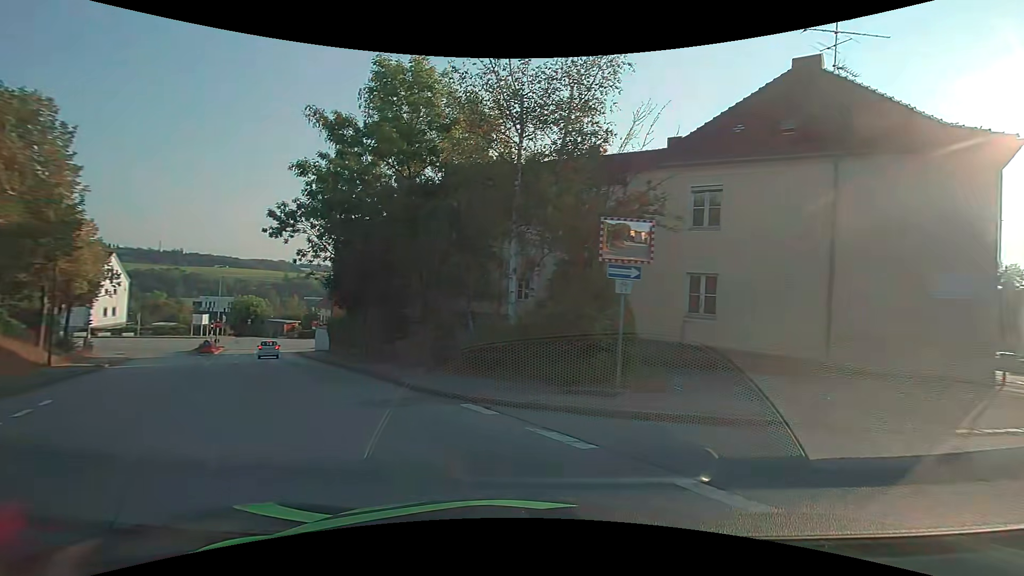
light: Day
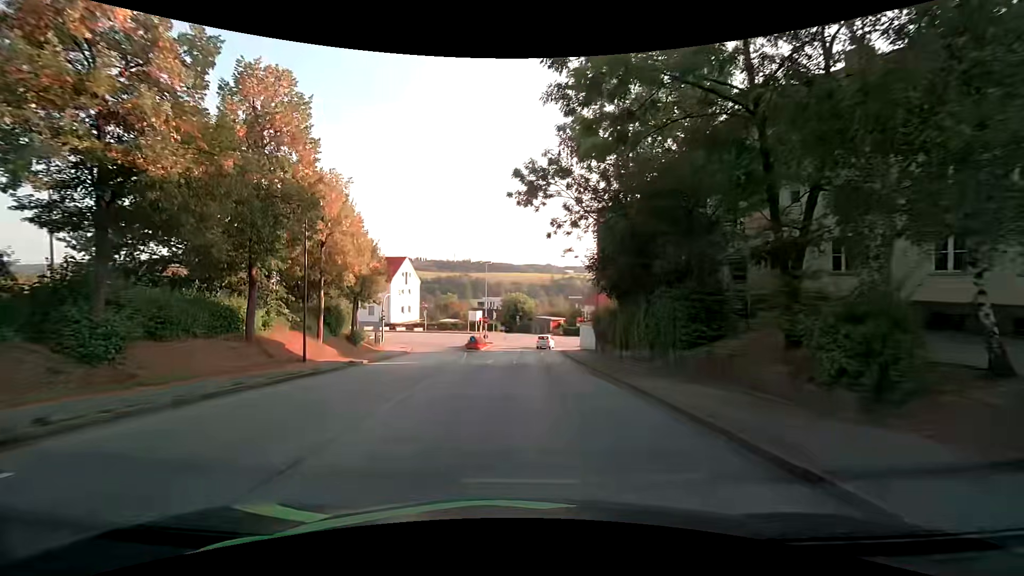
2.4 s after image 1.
(-3.2, +10.1) m; -29°
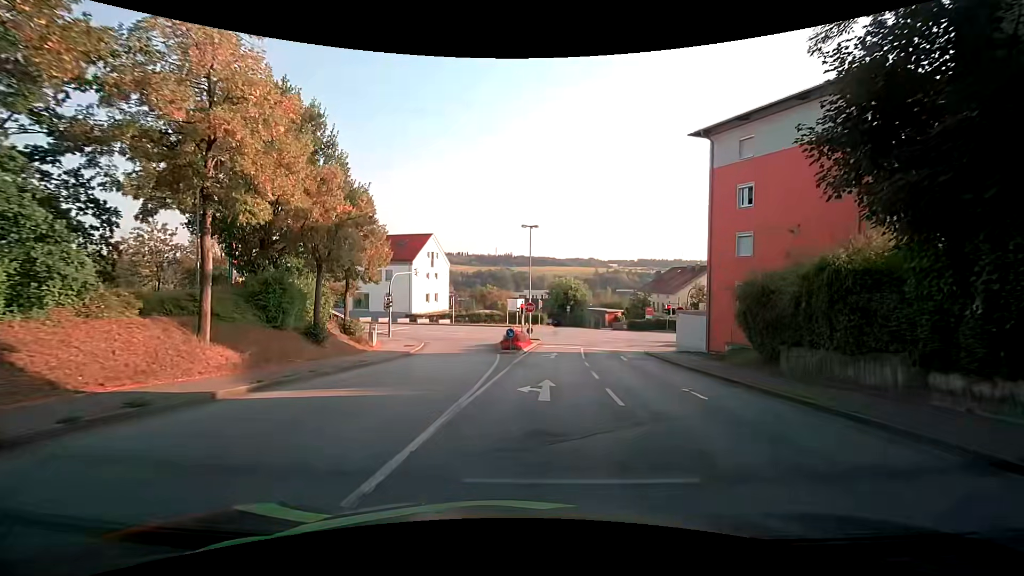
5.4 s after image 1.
(-1.6, +17.6) m; -5°
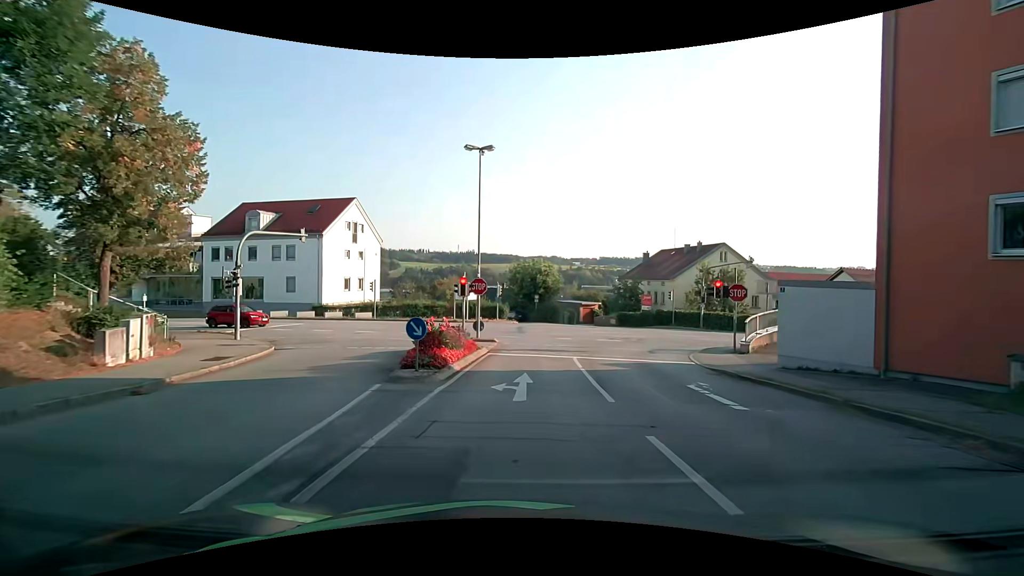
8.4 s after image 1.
(+0.6, +18.1) m; +5°
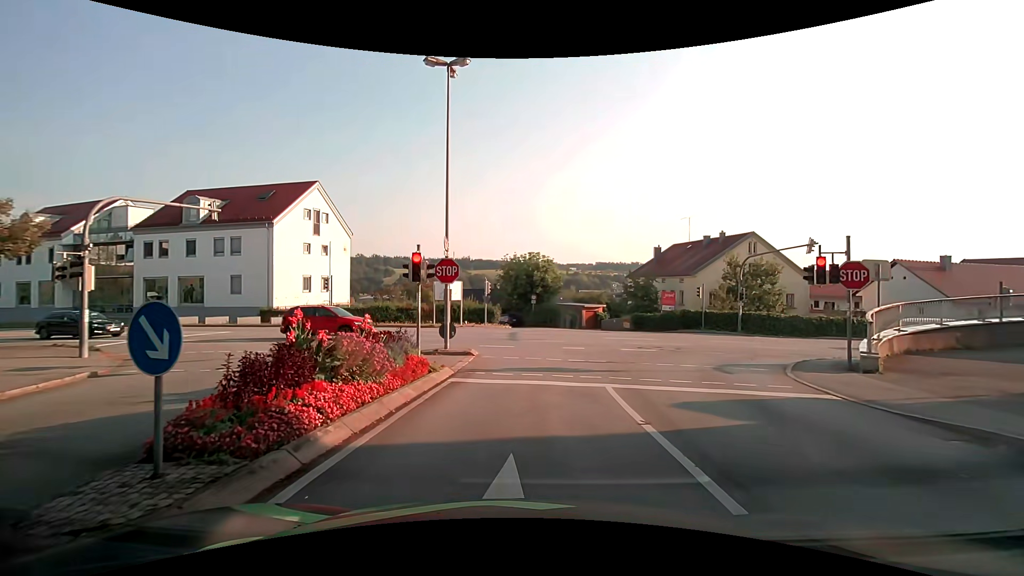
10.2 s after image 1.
(0.0, +8.5) m; 0°
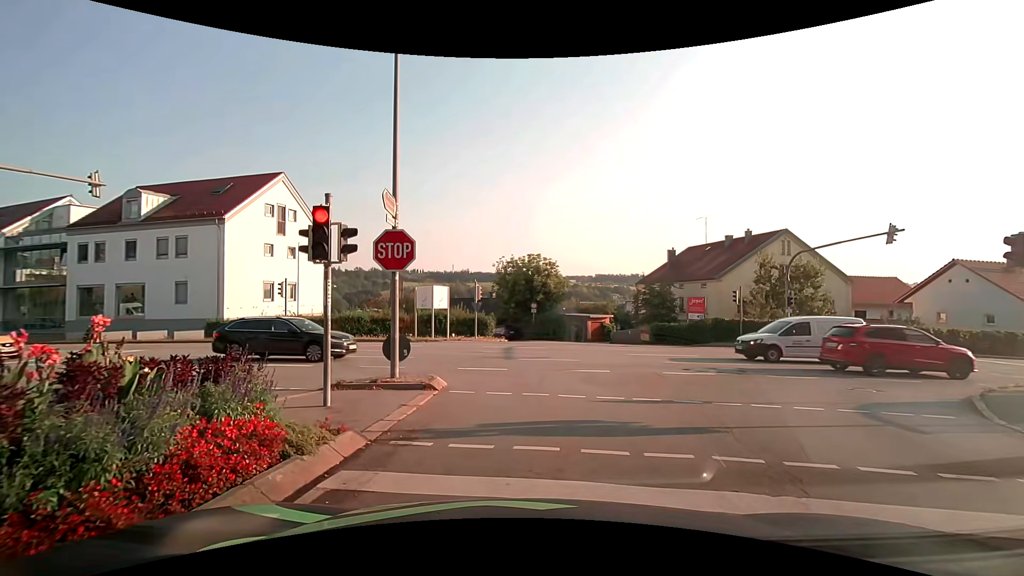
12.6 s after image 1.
(0.0, +6.2) m; +1°
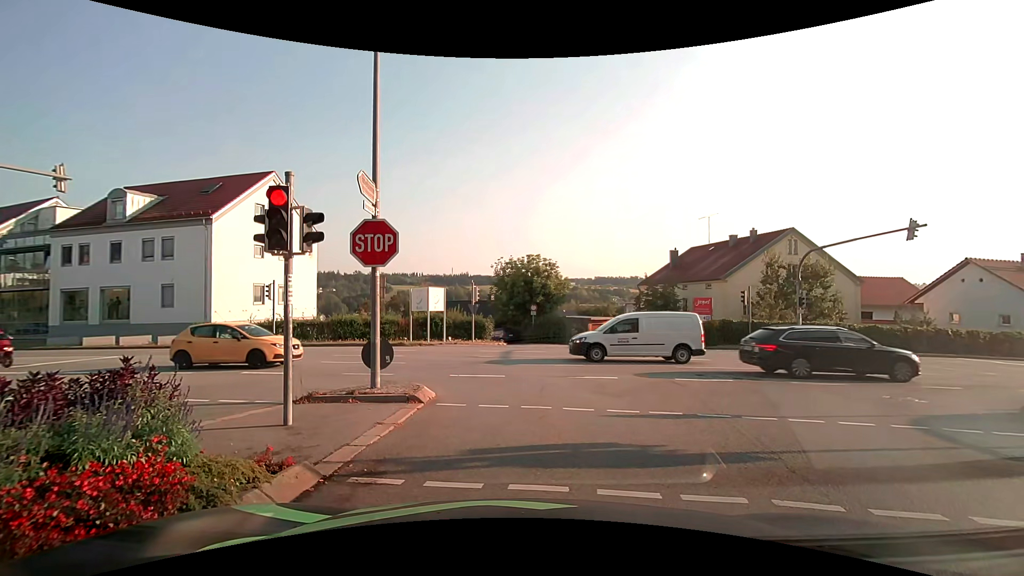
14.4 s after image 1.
(0.0, +1.1) m; 0°
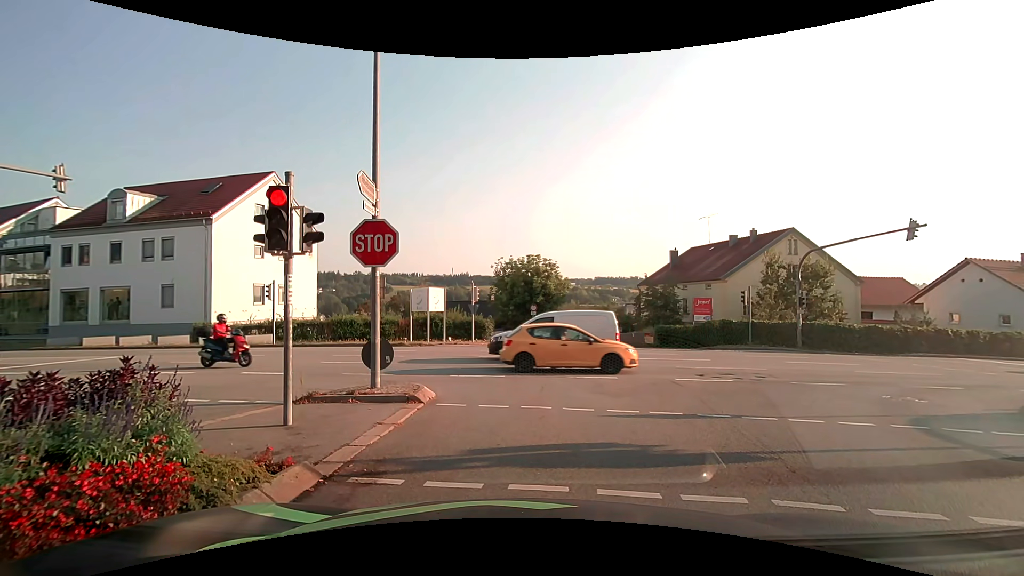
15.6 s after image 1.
(0.0, 0.0) m; 0°
